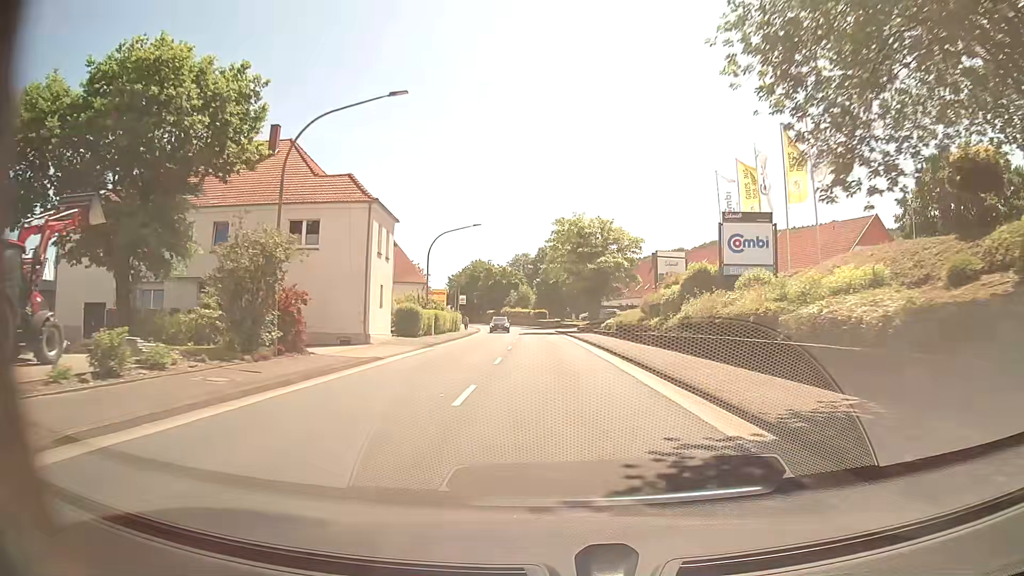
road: primary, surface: asphalt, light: Day
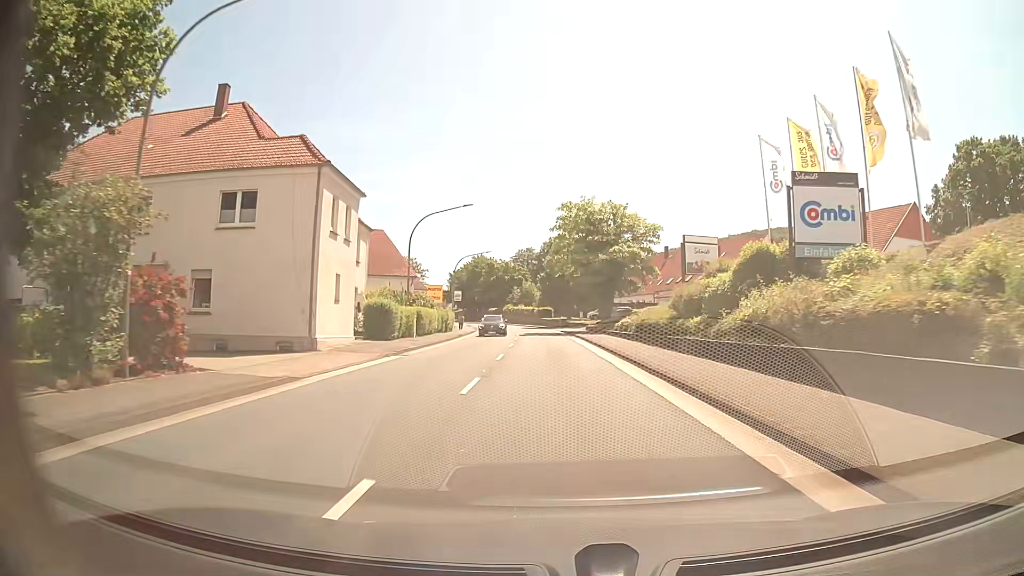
(0.0, +7.7) m; 0°
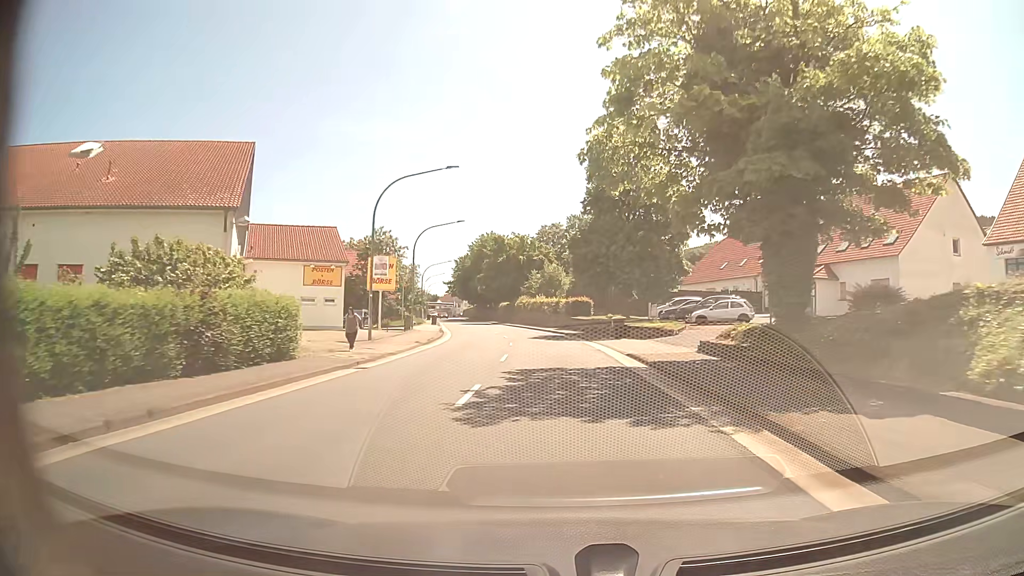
(-1.0, +38.3) m; -2°
(0, +10) (0, +20) (-1, +30) (-2, +40) (-3, +50) (-5, +60) (-7, +70) (-9, +79) (-11, +89) (-13, +99) m
